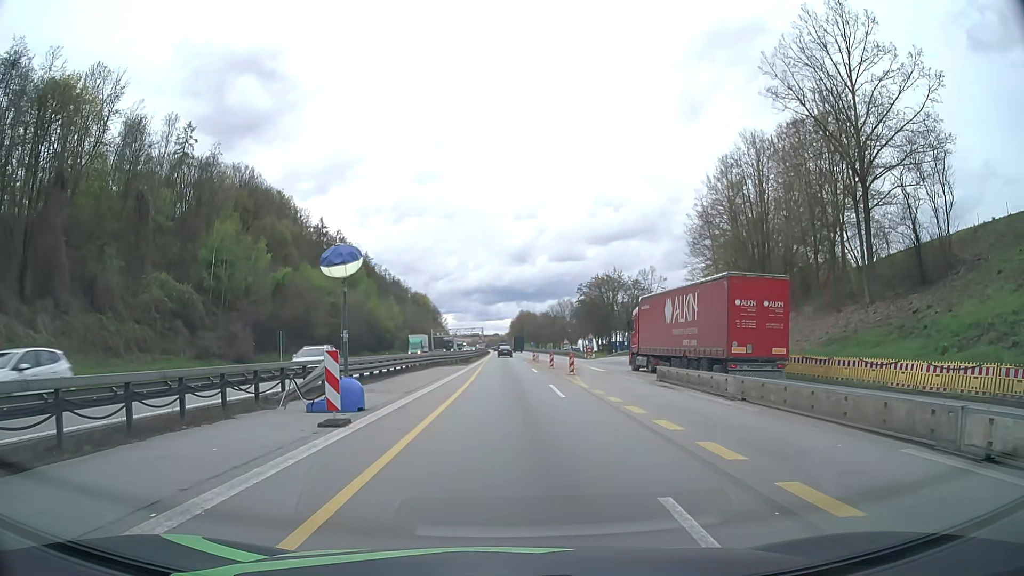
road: motorway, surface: asphalt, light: Day
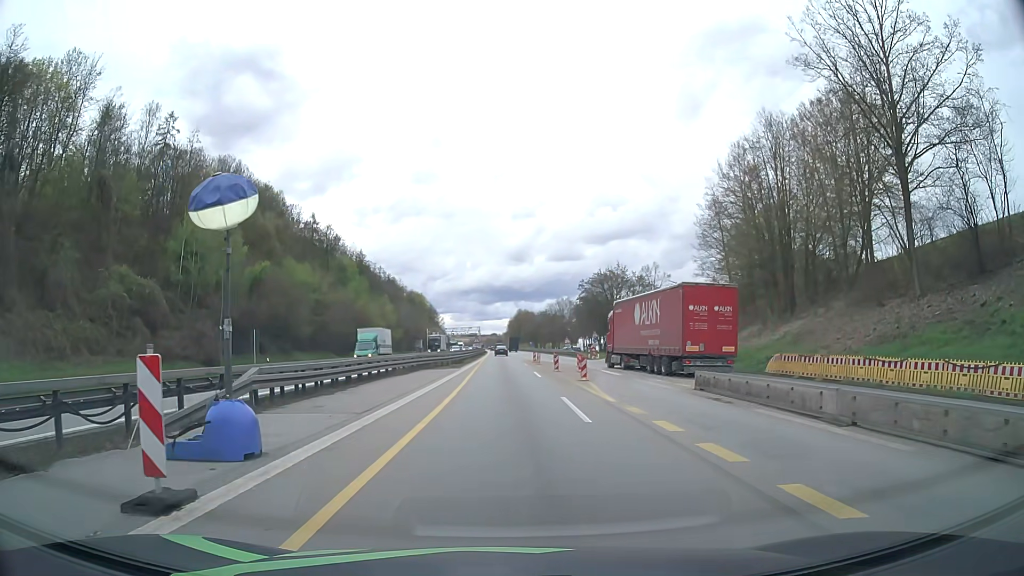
(0.0, +6.2) m; 0°
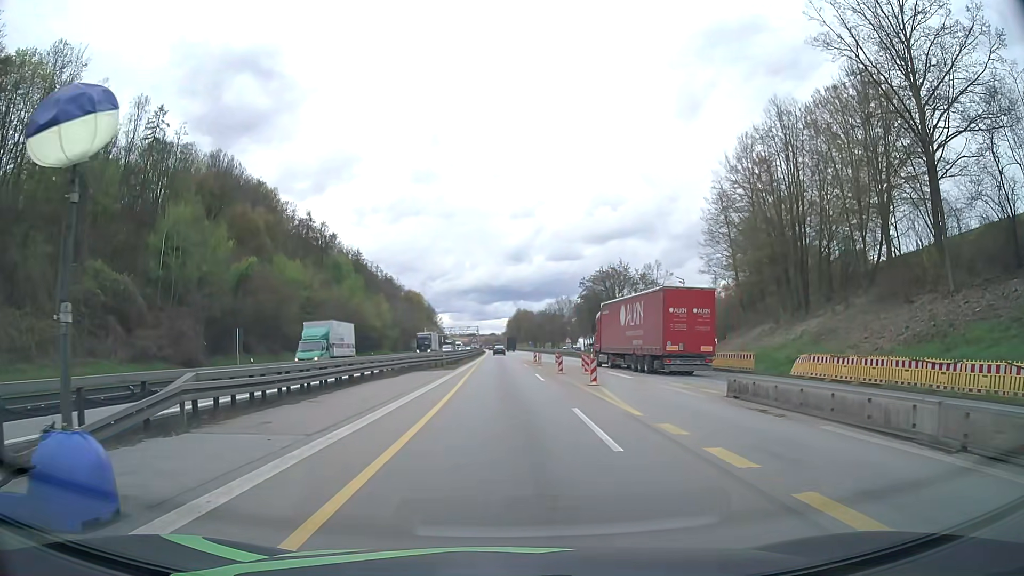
(0.0, +3.4) m; 0°
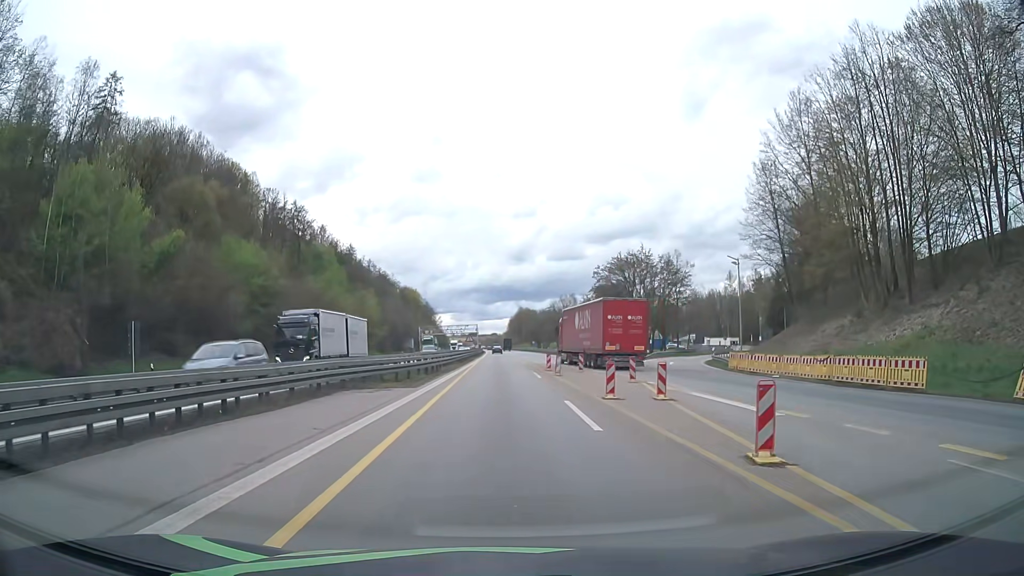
(0.0, +16.2) m; 0°
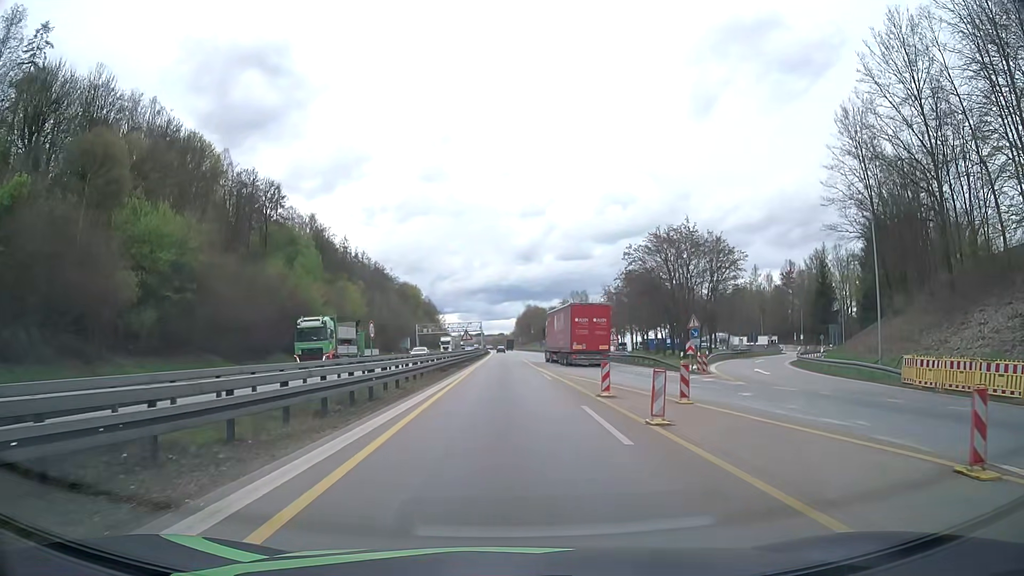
(-0.2, +19.9) m; -1°
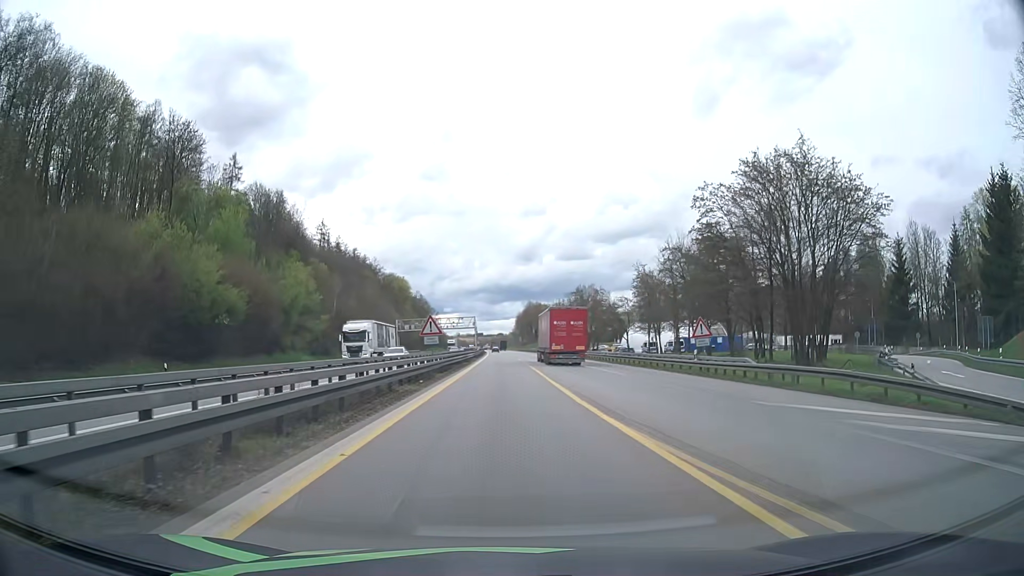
(+0.2, +29.8) m; 0°
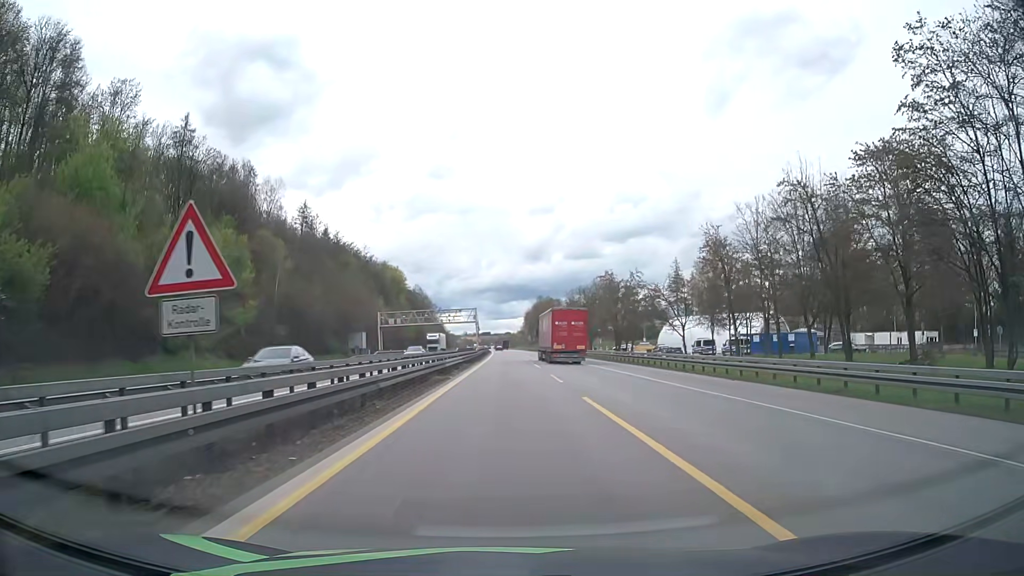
(-0.1, +27.3) m; 0°
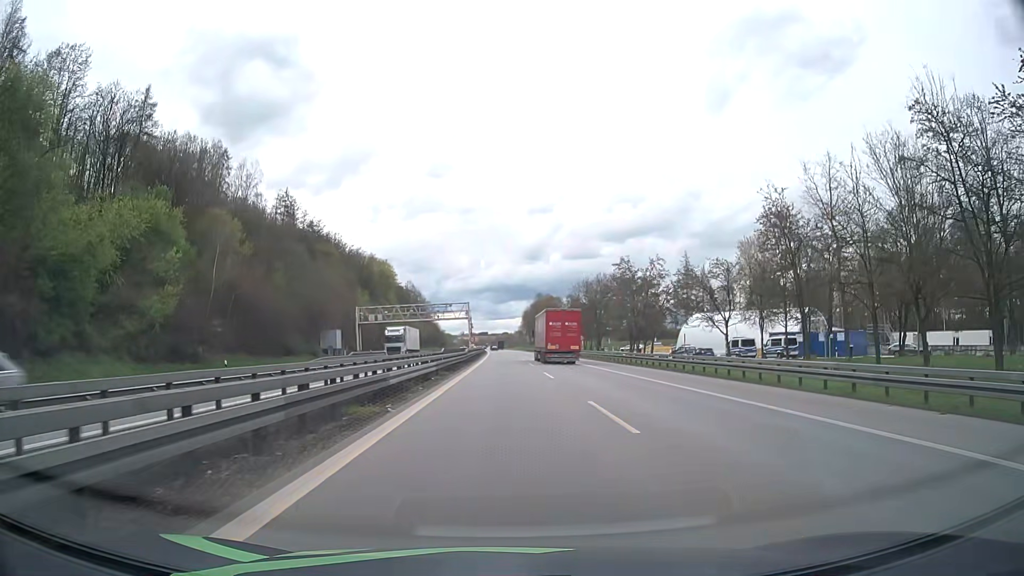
(0.0, +14.8) m; 0°
(0, +10) (0, +20) (+1, +30) (+1, +40) (+1, +50) (+2, +60) (+2, +70) (+3, +80) (+3, +90) (+3, +100) m
